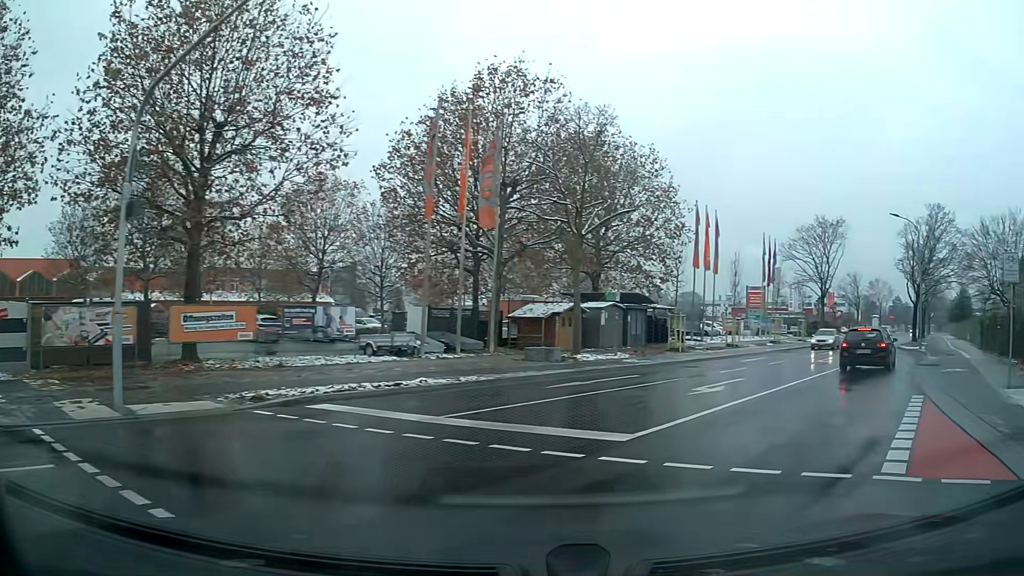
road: tertiary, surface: asphalt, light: Day
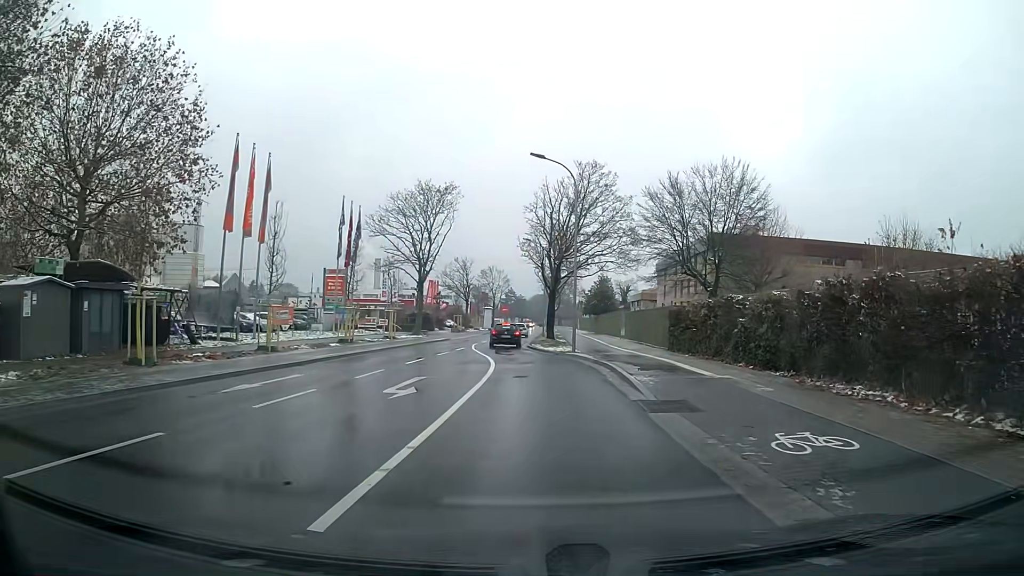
(+5.5, +15.5) m; +27°
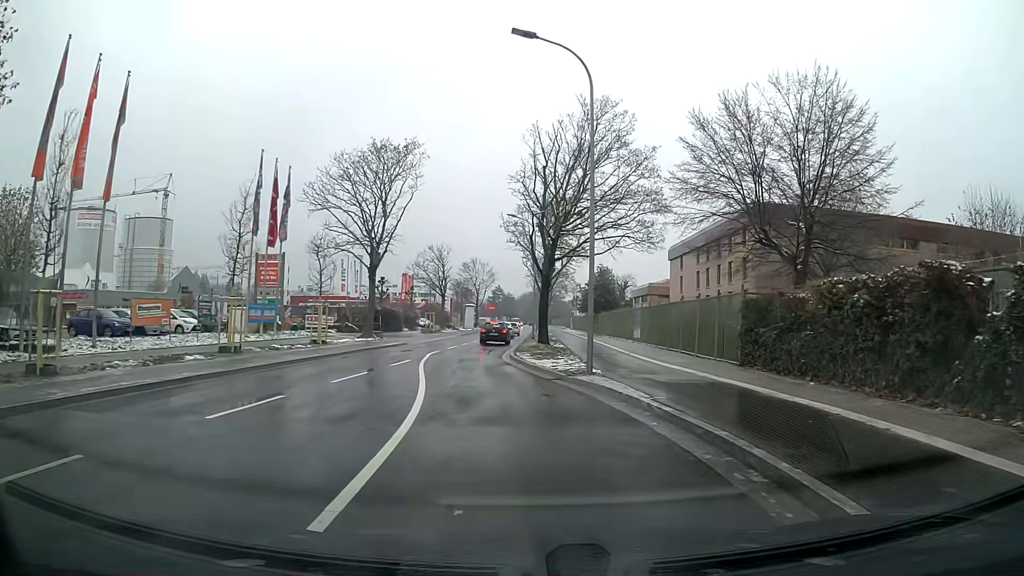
(+0.1, +13.9) m; 0°
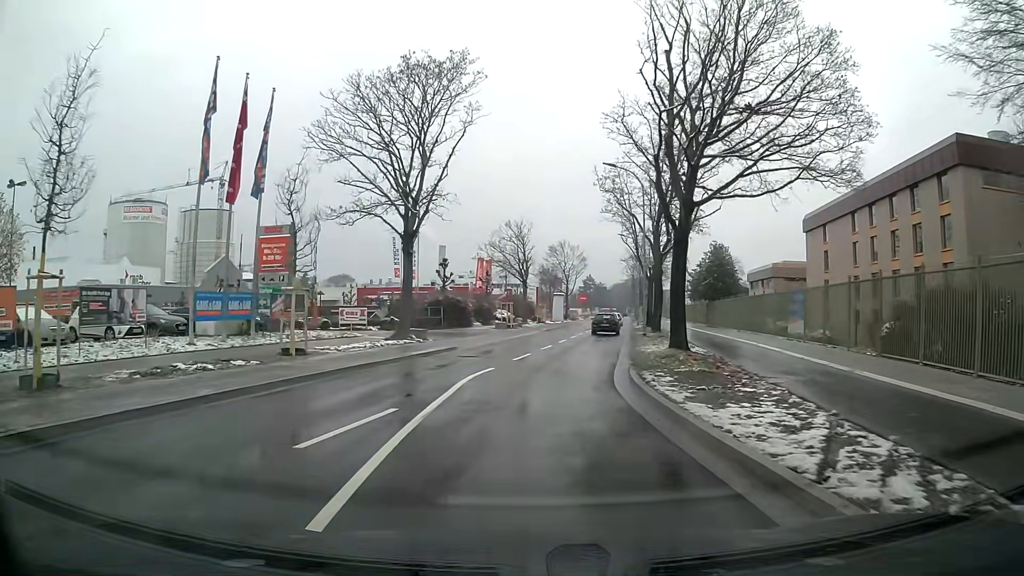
(-0.8, +14.3) m; -6°
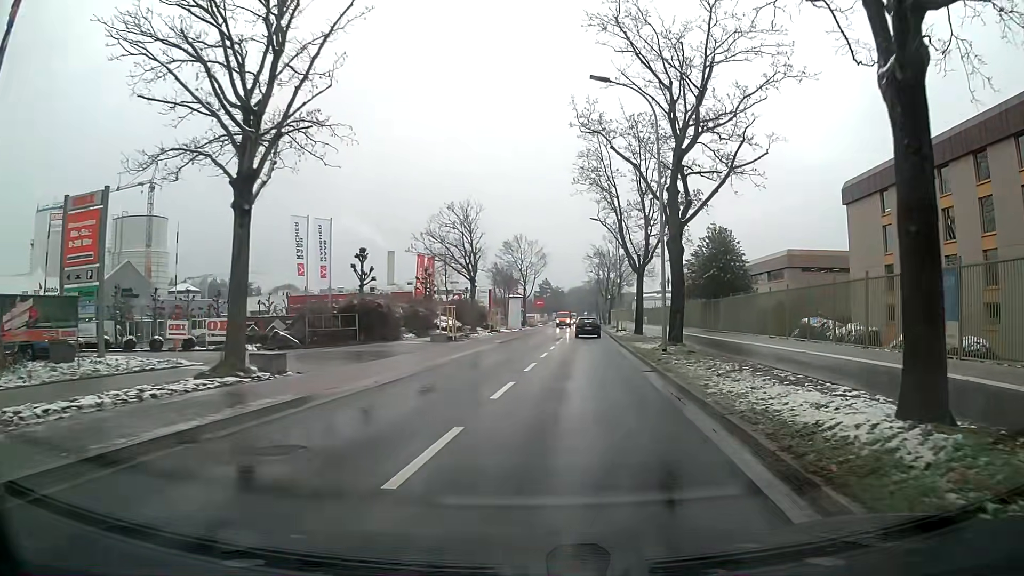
(+0.4, +14.3) m; +5°
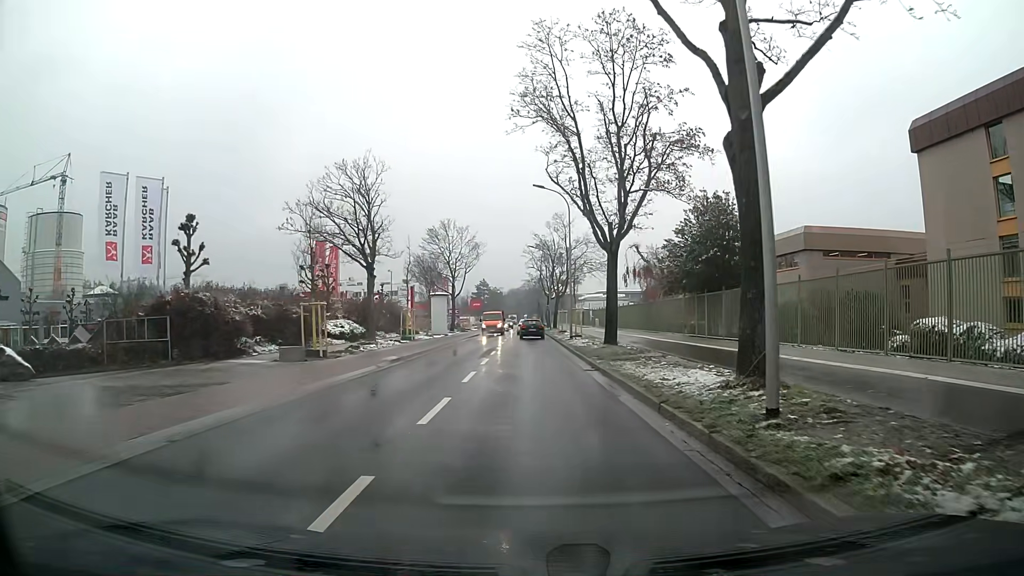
(+0.6, +14.6) m; +4°
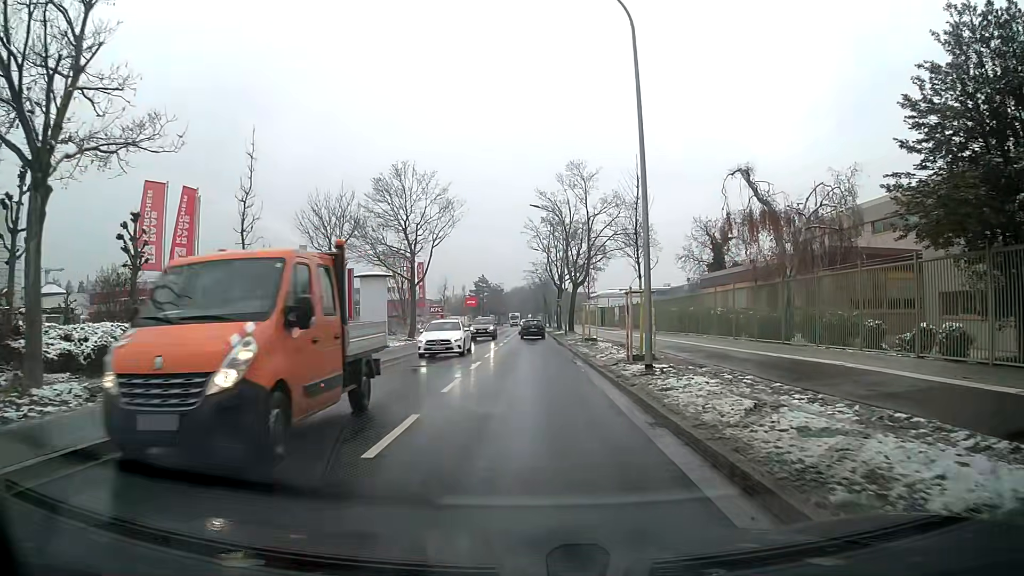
(-0.1, +26.5) m; -1°
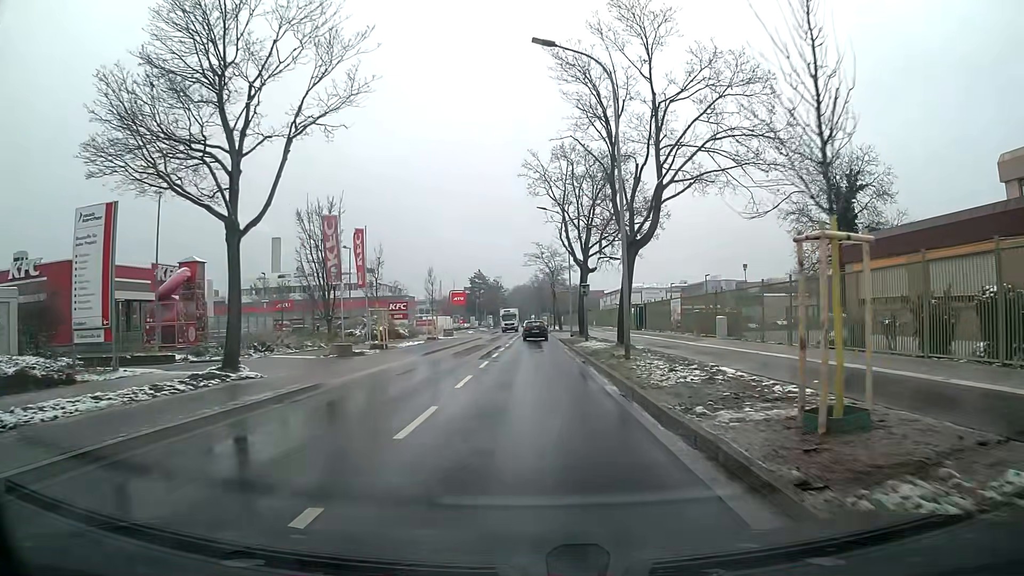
(-0.1, +29.1) m; -1°
(0, +10) (0, +20) (0, +30) (0, +40) (0, +50) (+1, +60) (+1, +70) (+1, +80) (+1, +90) (+1, +100) m
